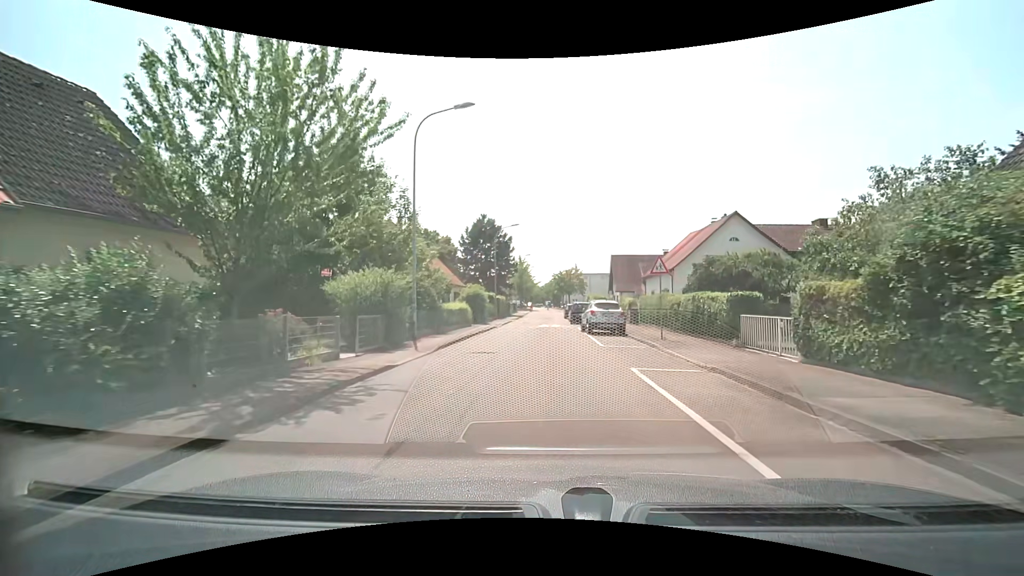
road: residential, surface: asphalt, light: Day
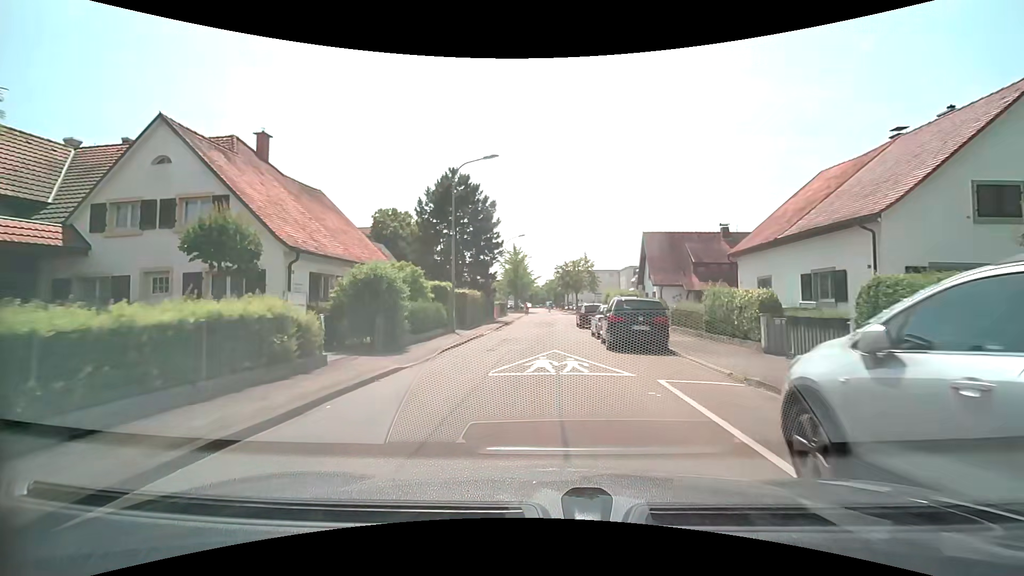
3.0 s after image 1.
(+0.2, +22.6) m; 0°
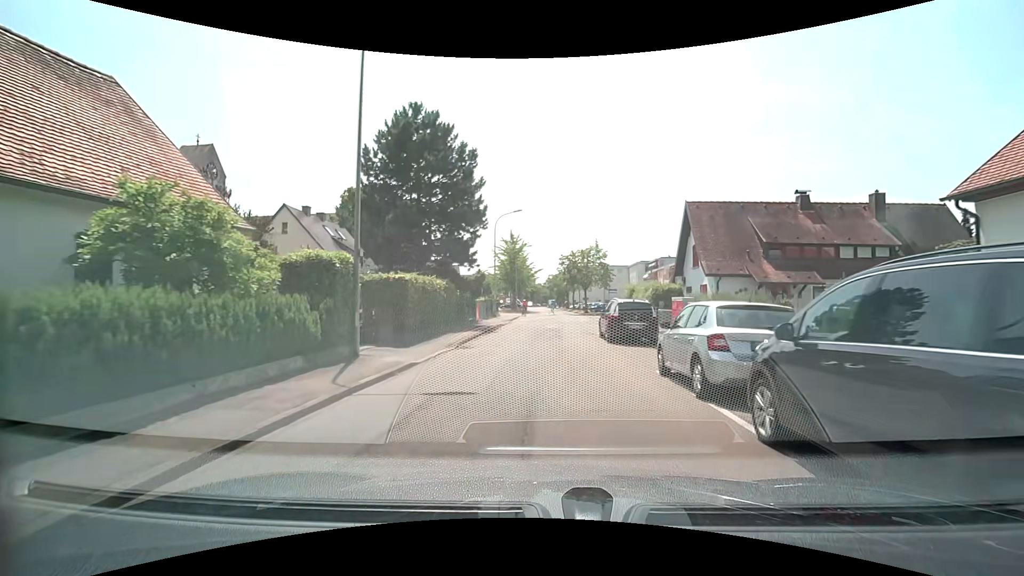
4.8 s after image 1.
(0.0, +13.8) m; 0°
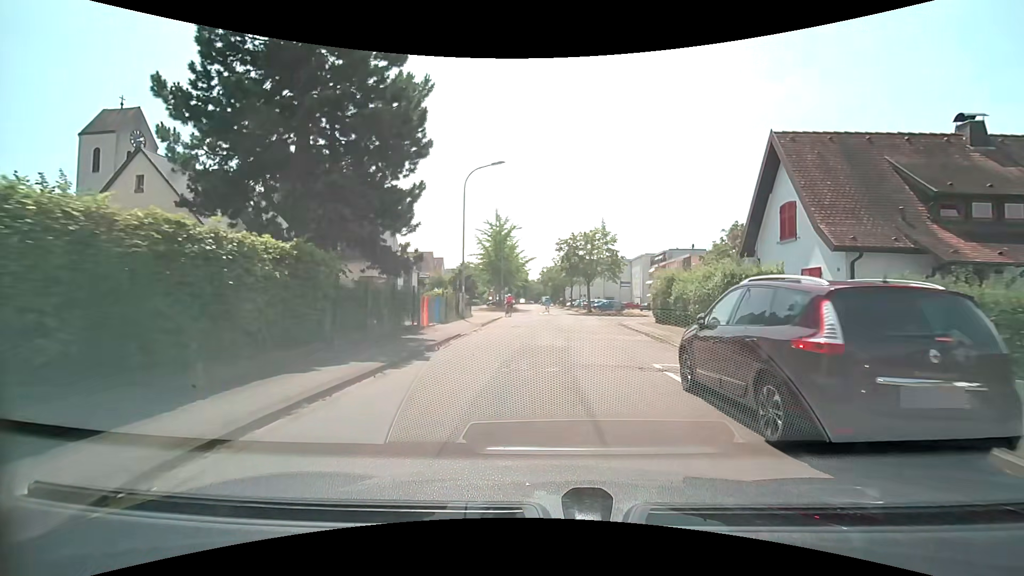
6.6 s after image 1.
(+0.2, +13.7) m; +1°
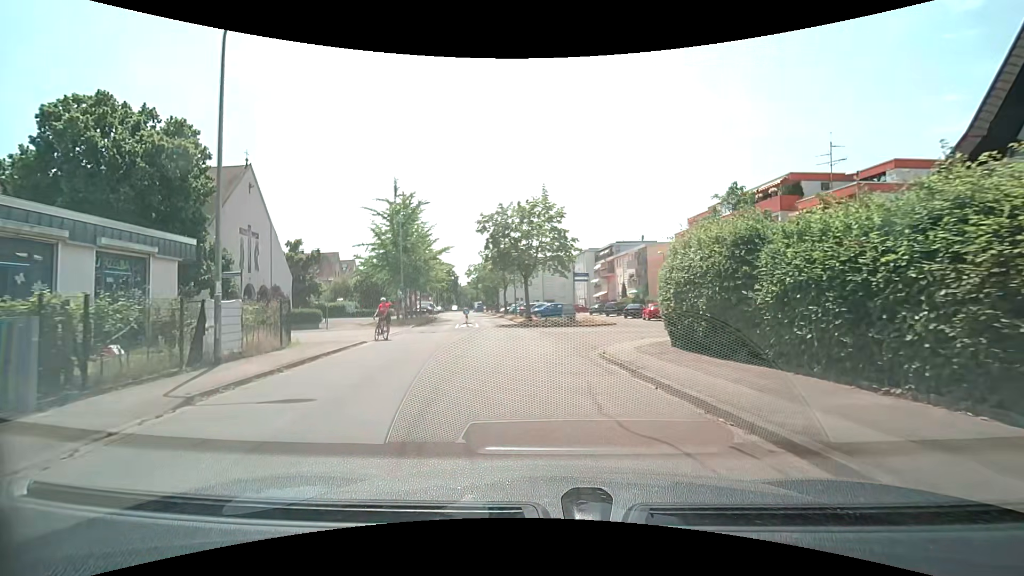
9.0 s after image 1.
(+1.1, +16.8) m; +7°
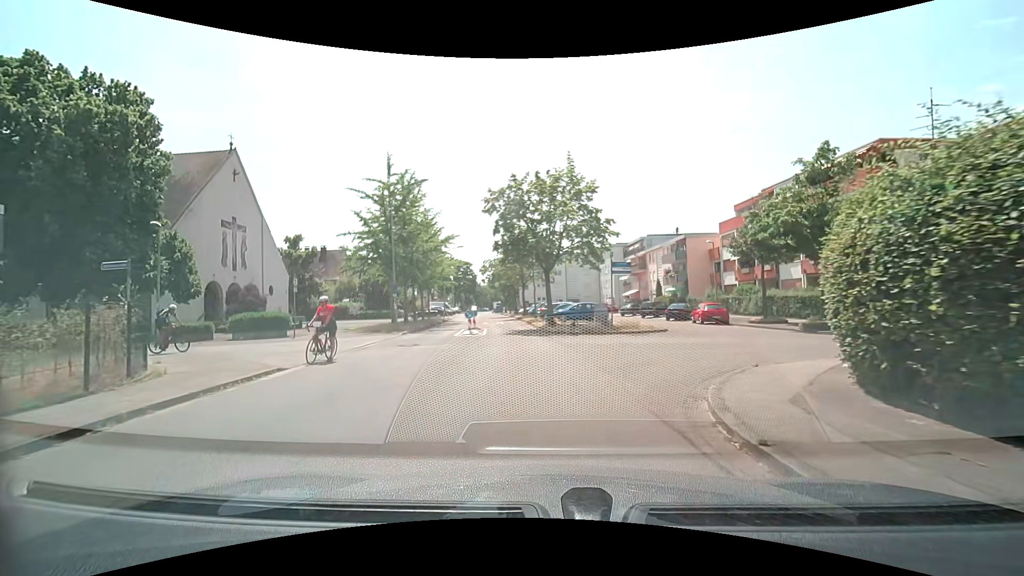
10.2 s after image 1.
(0.0, +7.5) m; -2°
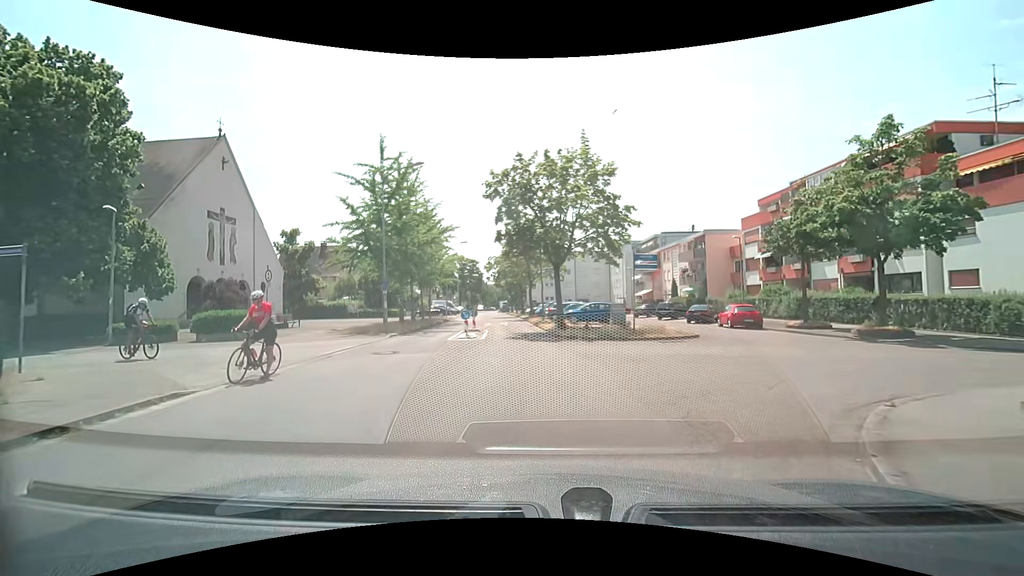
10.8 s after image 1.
(0.0, +3.5) m; -1°
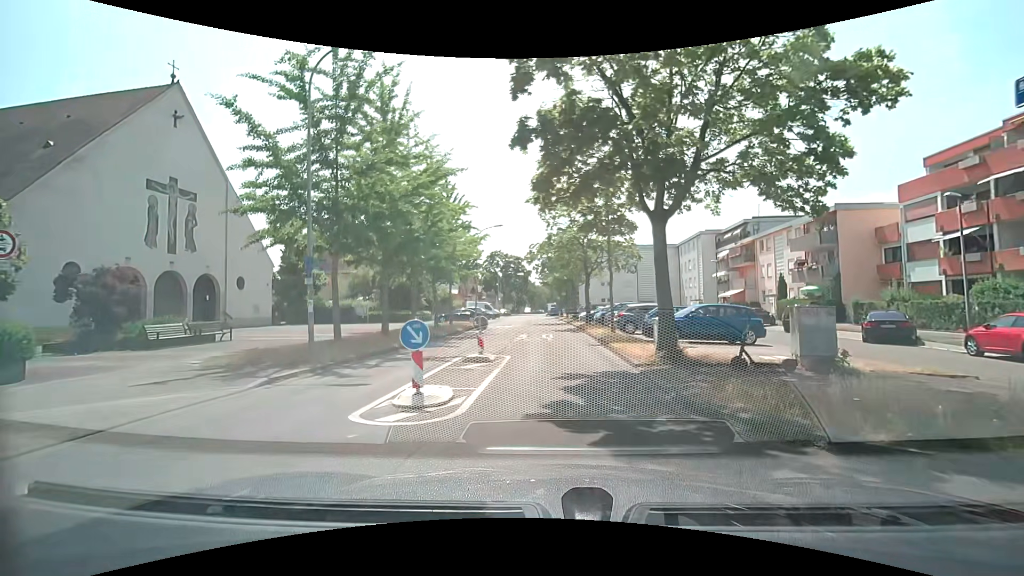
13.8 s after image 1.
(-0.5, +14.1) m; -6°
